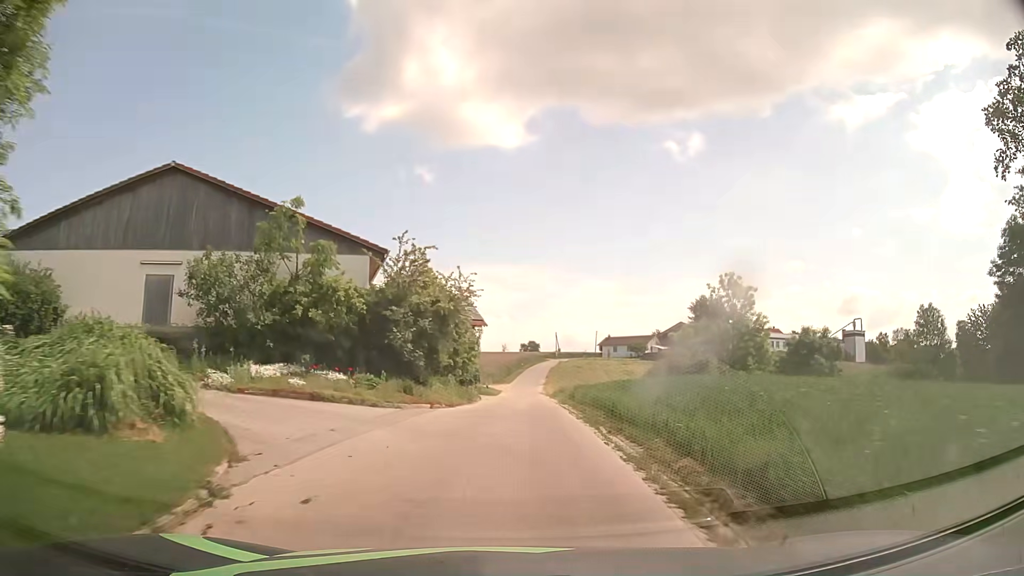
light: Day
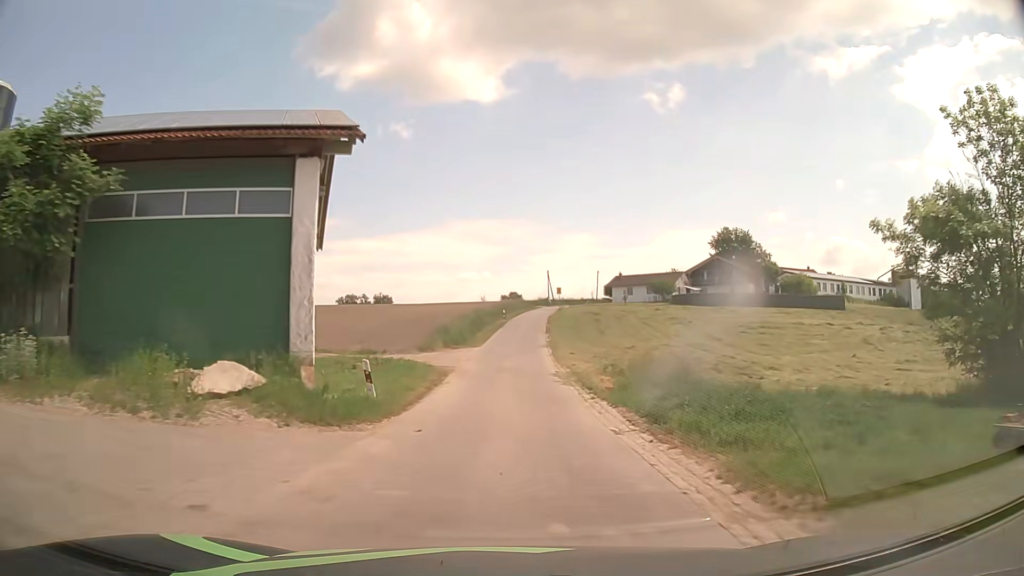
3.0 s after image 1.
(+0.9, +39.1) m; +2°
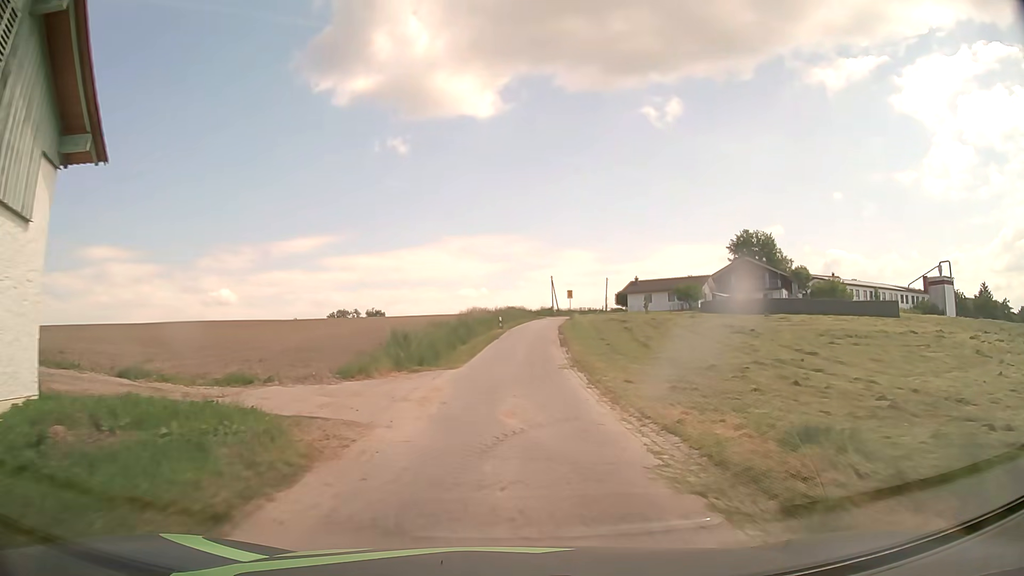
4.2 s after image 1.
(0.0, +15.7) m; 0°
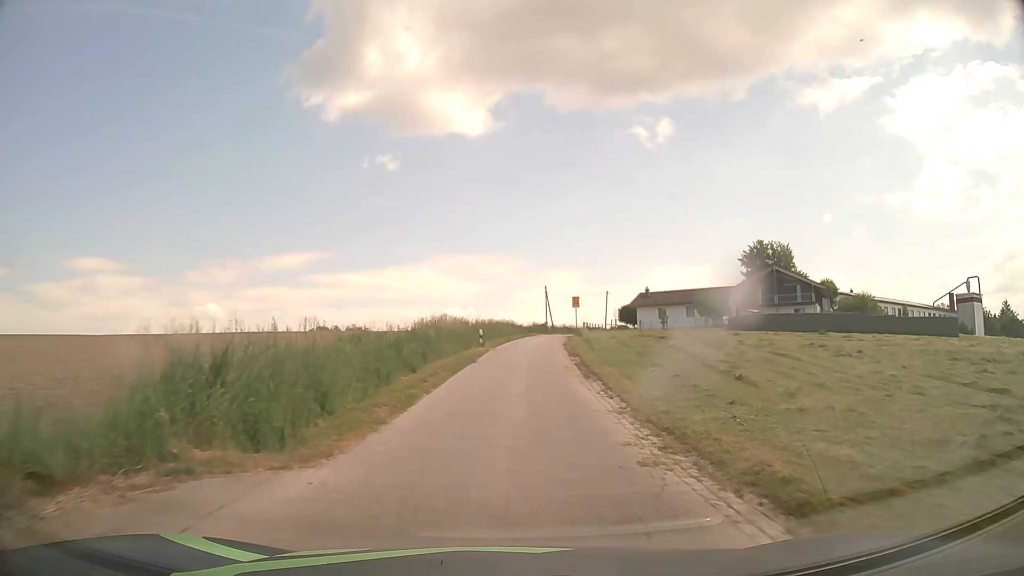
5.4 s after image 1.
(+0.1, +15.3) m; +1°
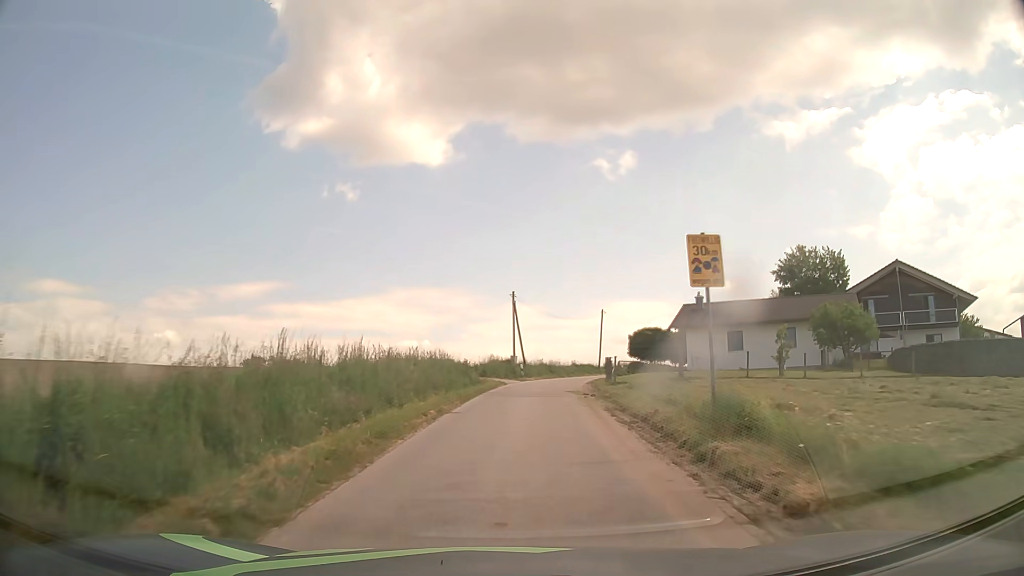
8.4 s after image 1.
(+1.1, +36.5) m; +3°
